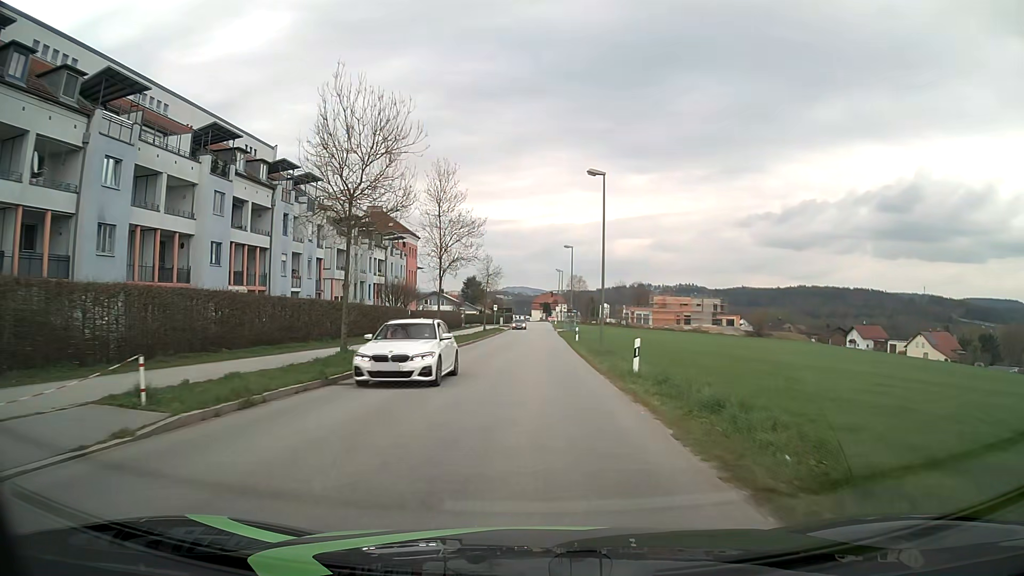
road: unclassified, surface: asphalt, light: Day
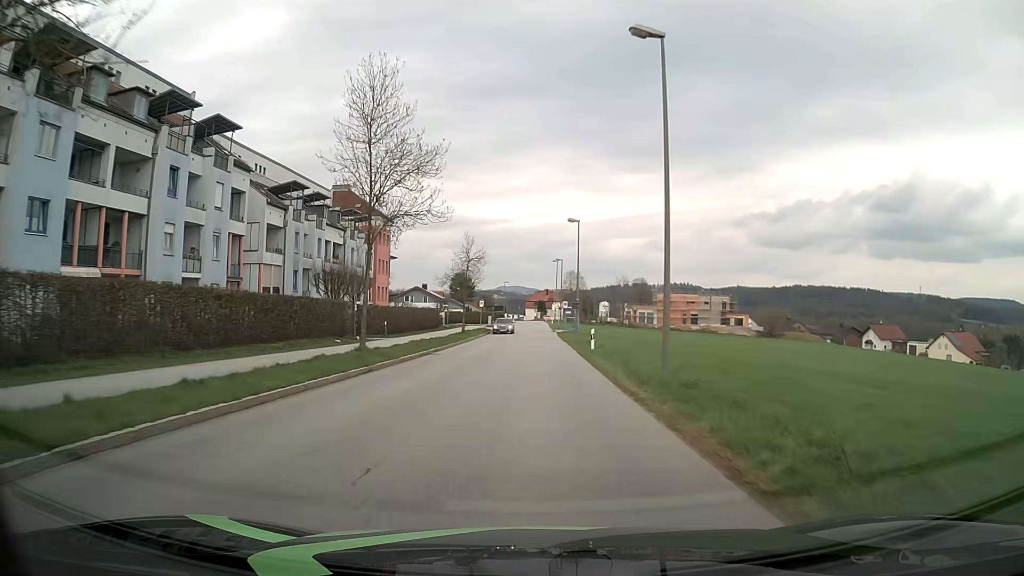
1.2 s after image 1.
(0.0, +15.1) m; 0°
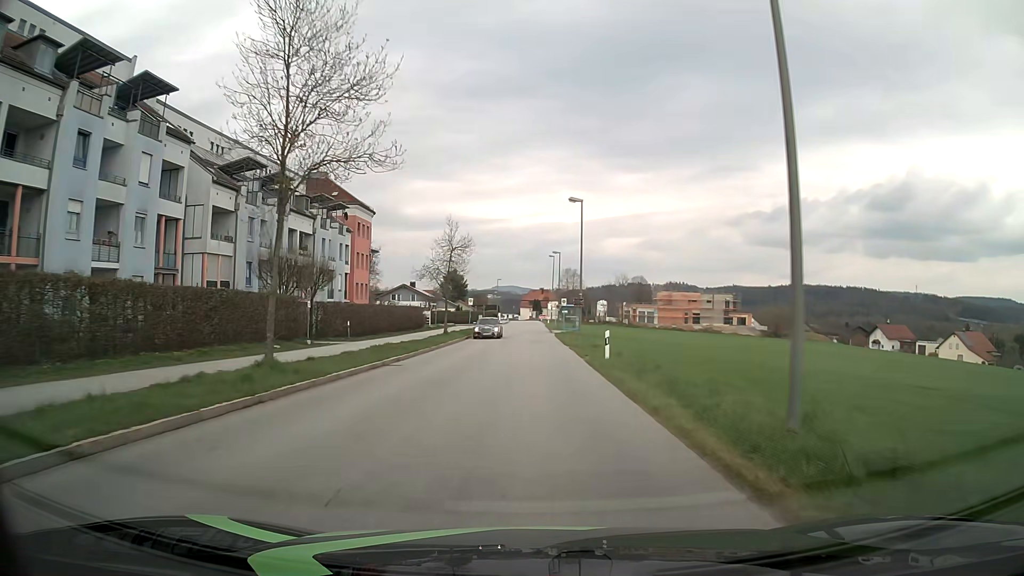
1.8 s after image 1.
(0.0, +7.5) m; 0°
(0, +10) (0, +20) (0, +30) (0, +40) (0, +50) (0, +60) (0, +70) (0, +80) (0, +90) (0, +100) m
